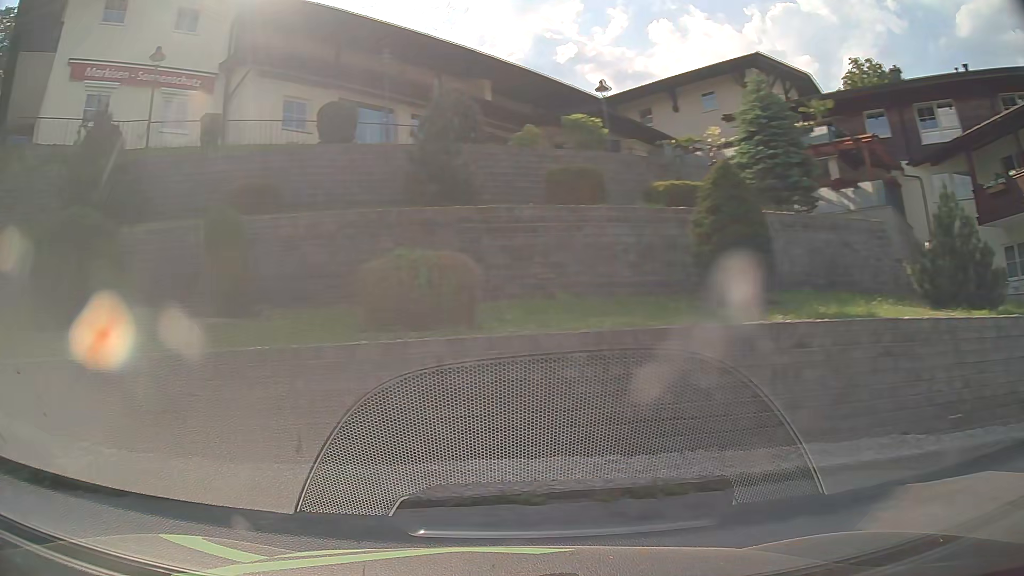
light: Day
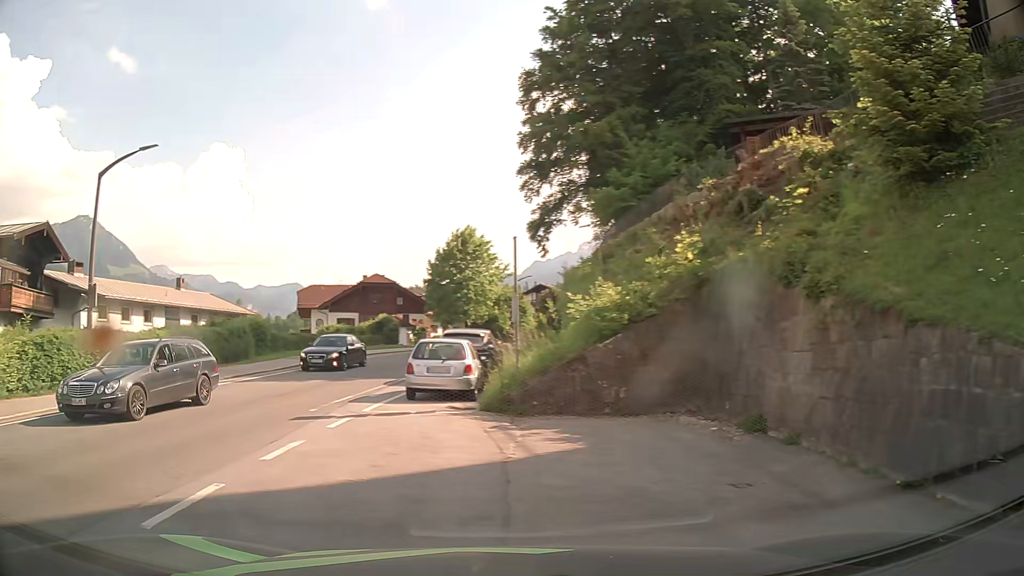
(-4.7, +4.5) m; -90°
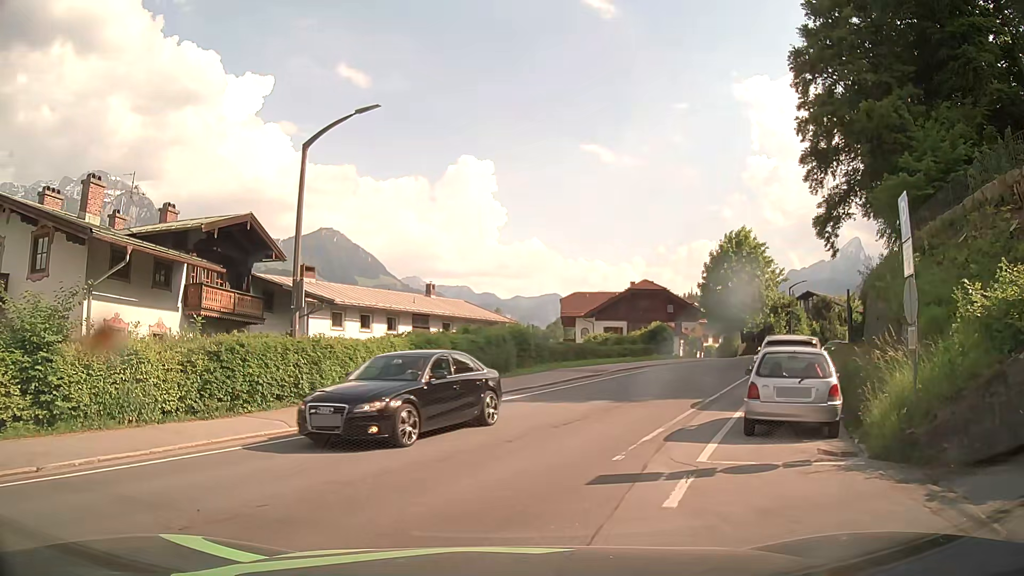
(-1.2, +4.9) m; -23°
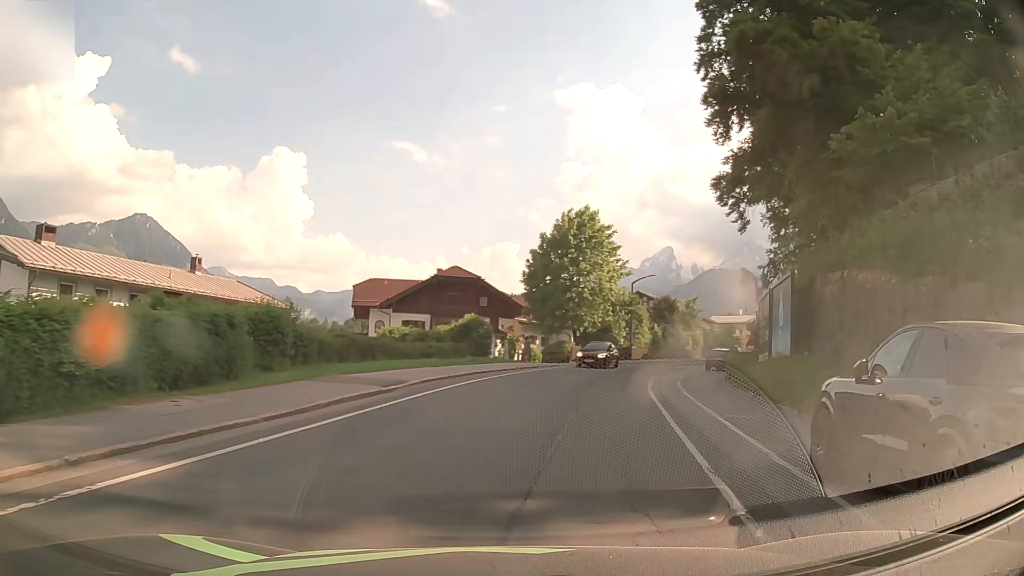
(+1.3, +12.8) m; +17°
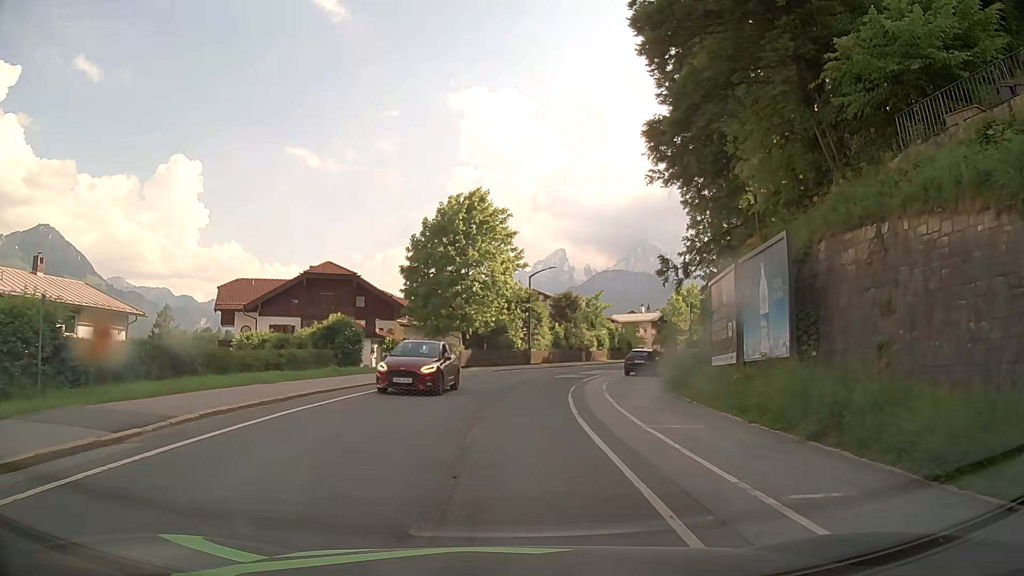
(+0.8, +8.0) m; +10°
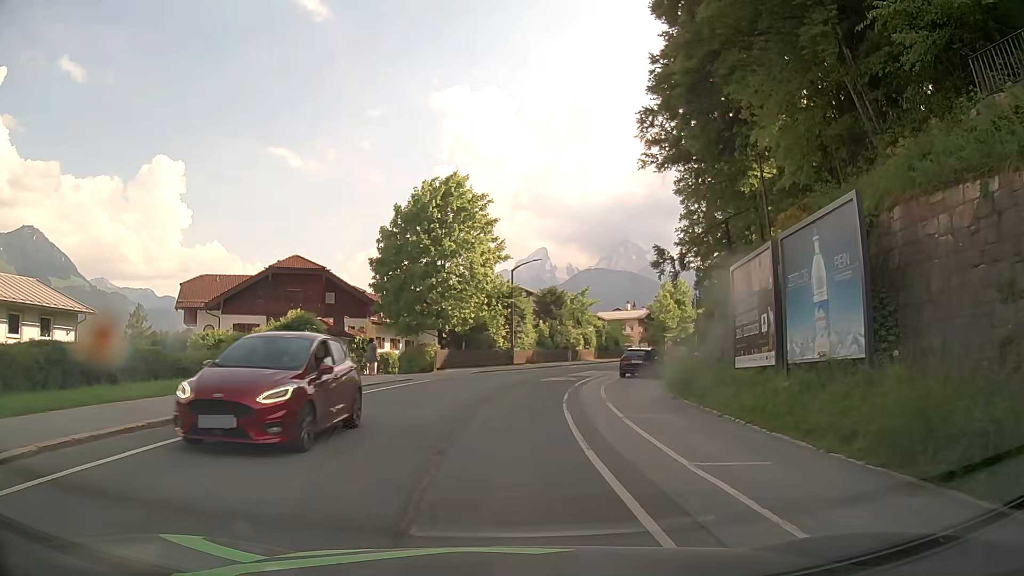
(+0.1, +4.1) m; +1°
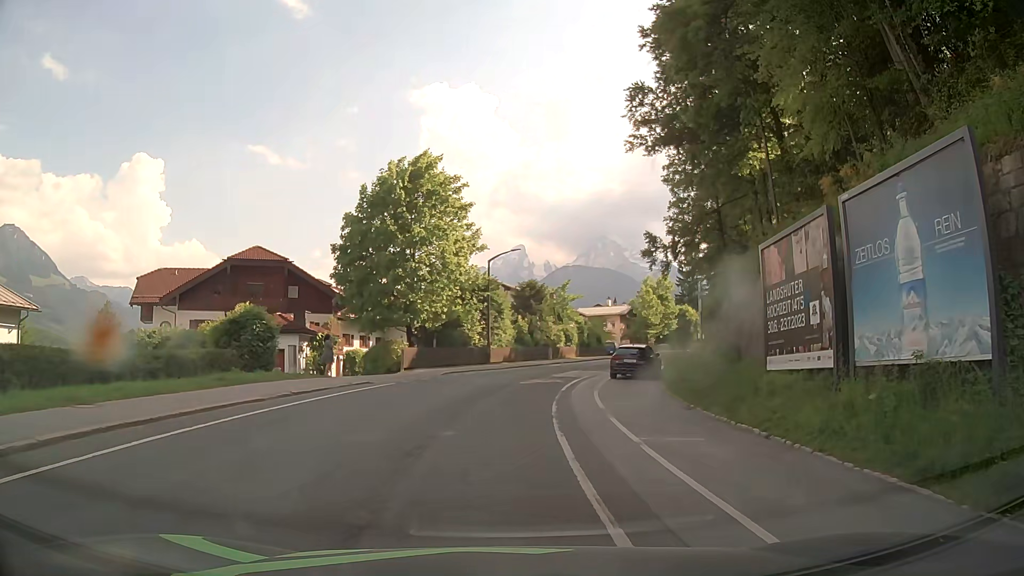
(0.0, +3.8) m; +1°
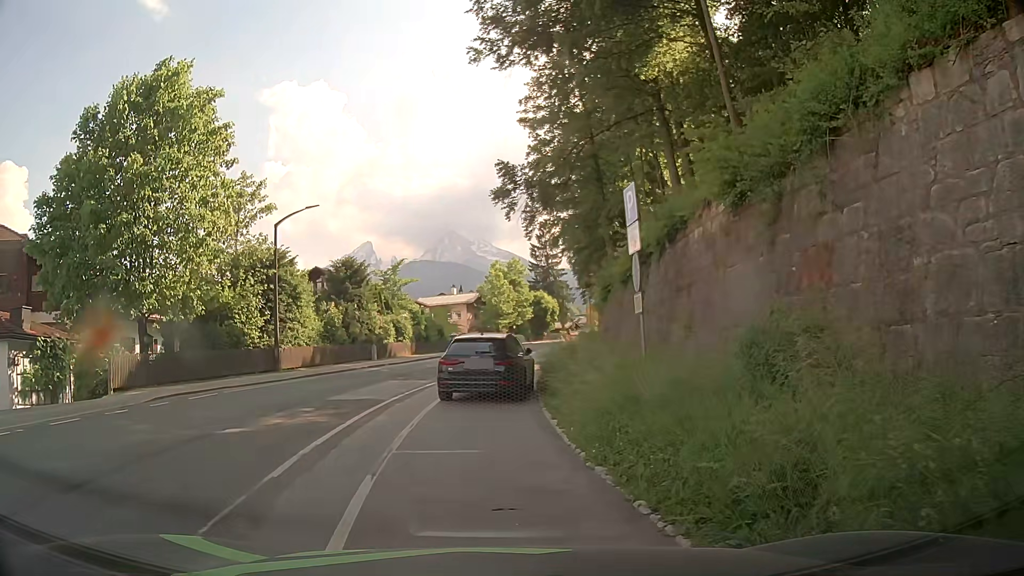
(+2.1, +13.5) m; +11°
